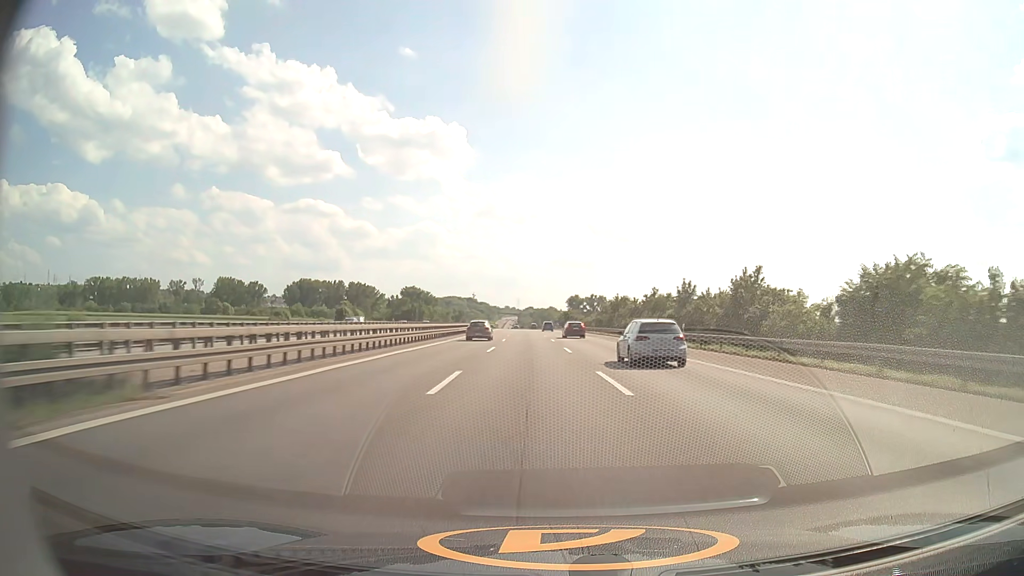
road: motorway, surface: asphalt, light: Day
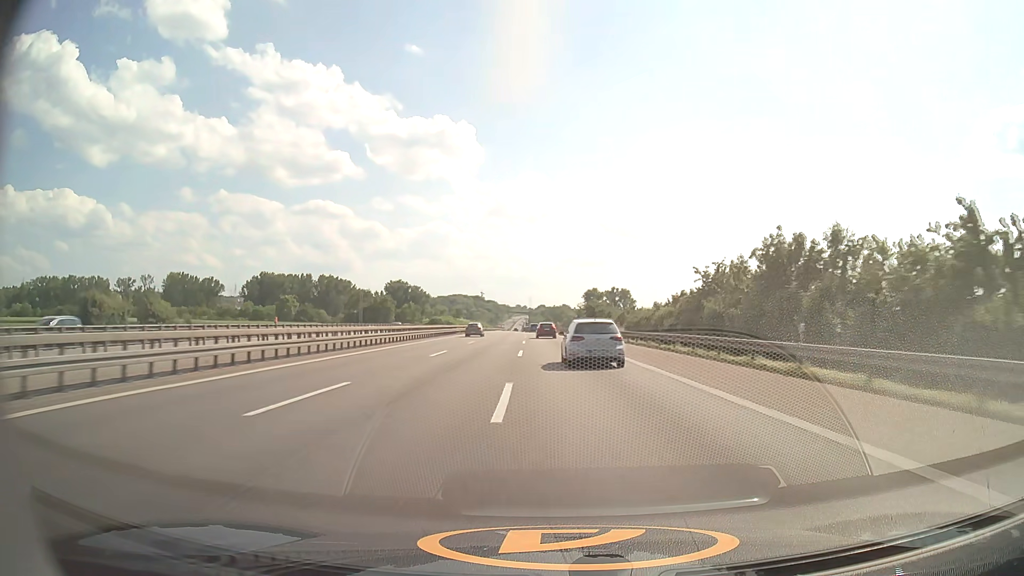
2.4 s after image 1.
(-0.4, +75.1) m; -1°
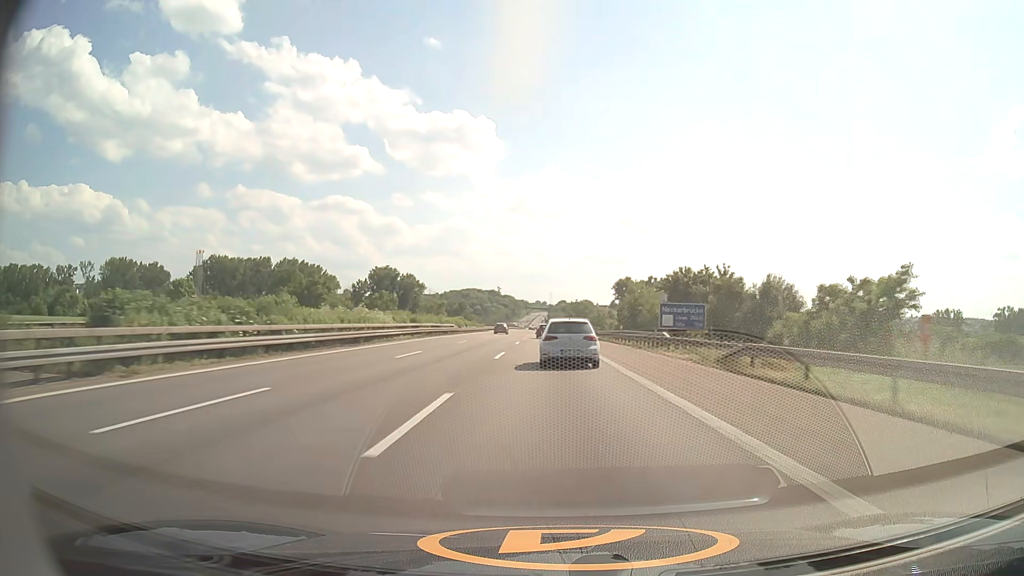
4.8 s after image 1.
(-1.2, +74.5) m; -2°
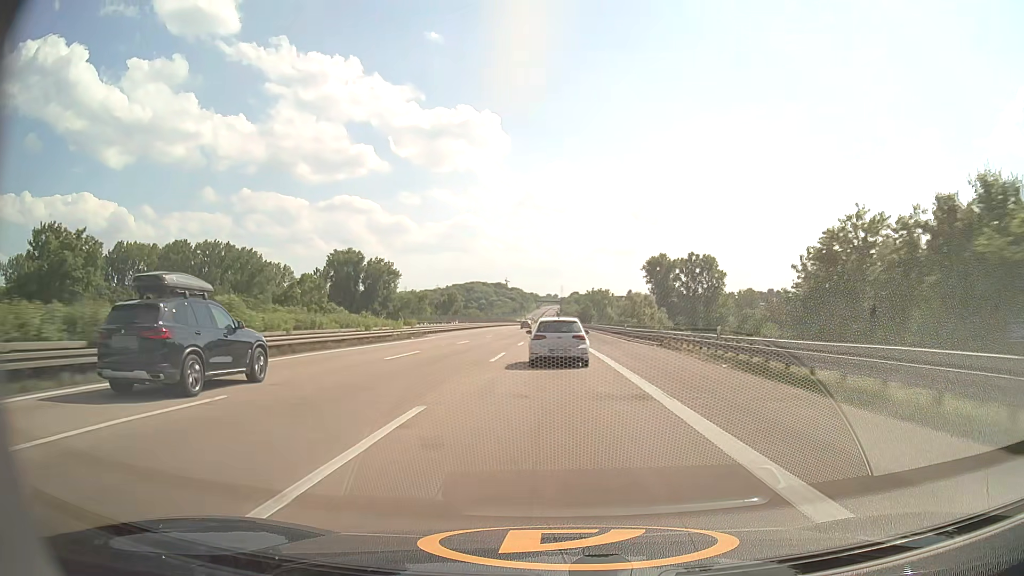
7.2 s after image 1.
(-0.7, +73.7) m; -1°
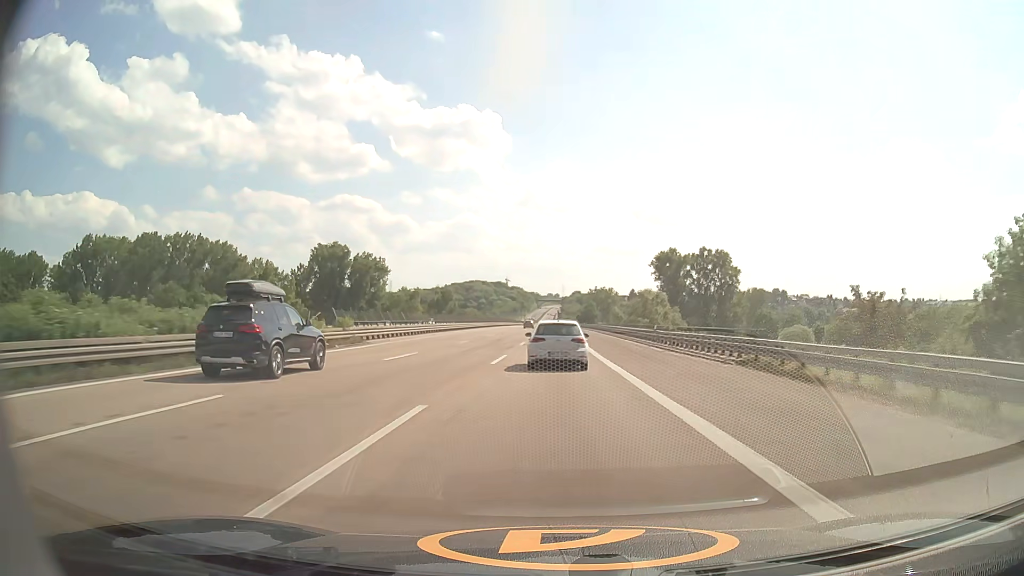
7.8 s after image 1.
(0.0, +18.3) m; 0°
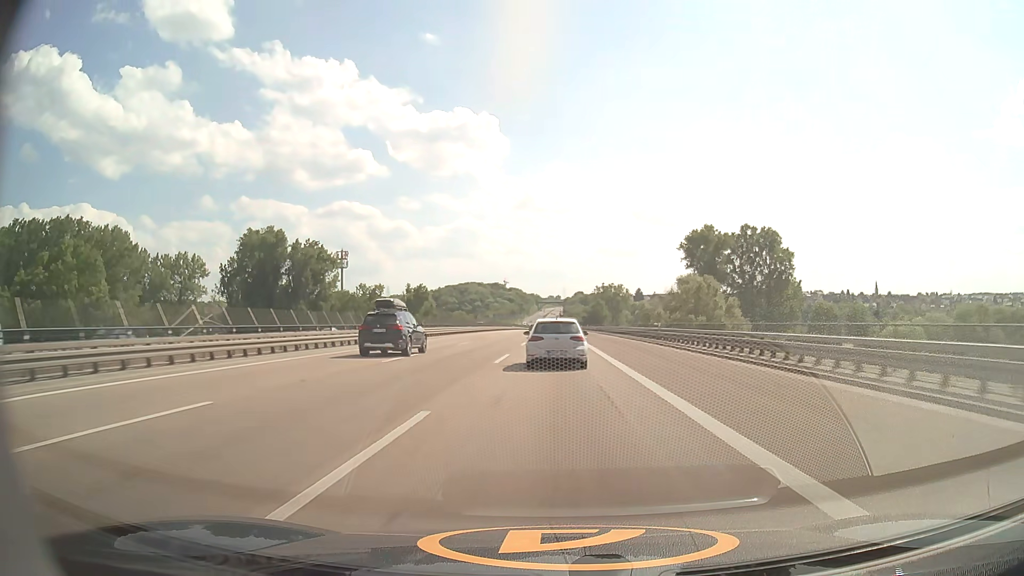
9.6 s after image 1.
(0.0, +54.7) m; 0°
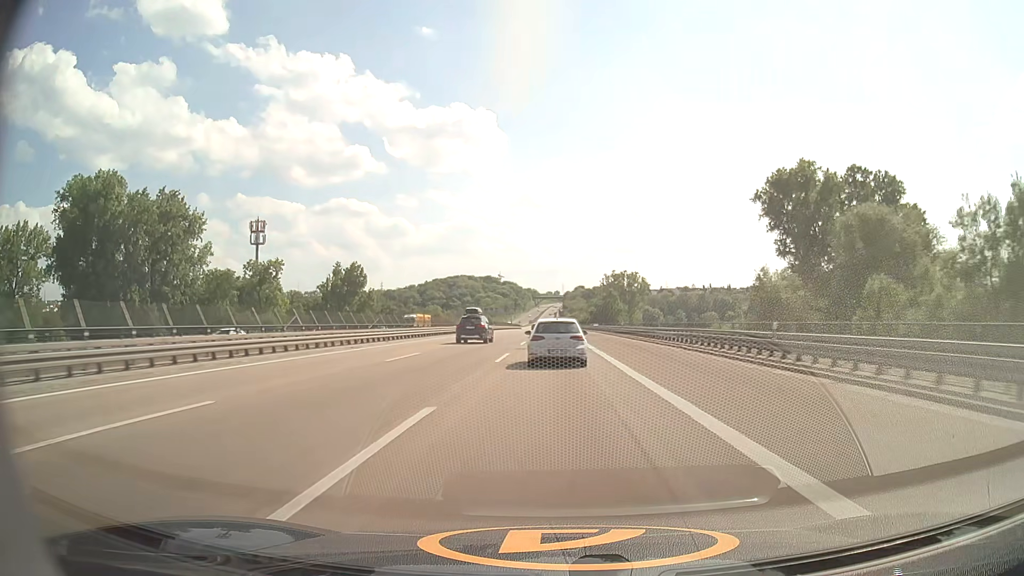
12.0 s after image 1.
(+0.1, +71.4) m; 0°
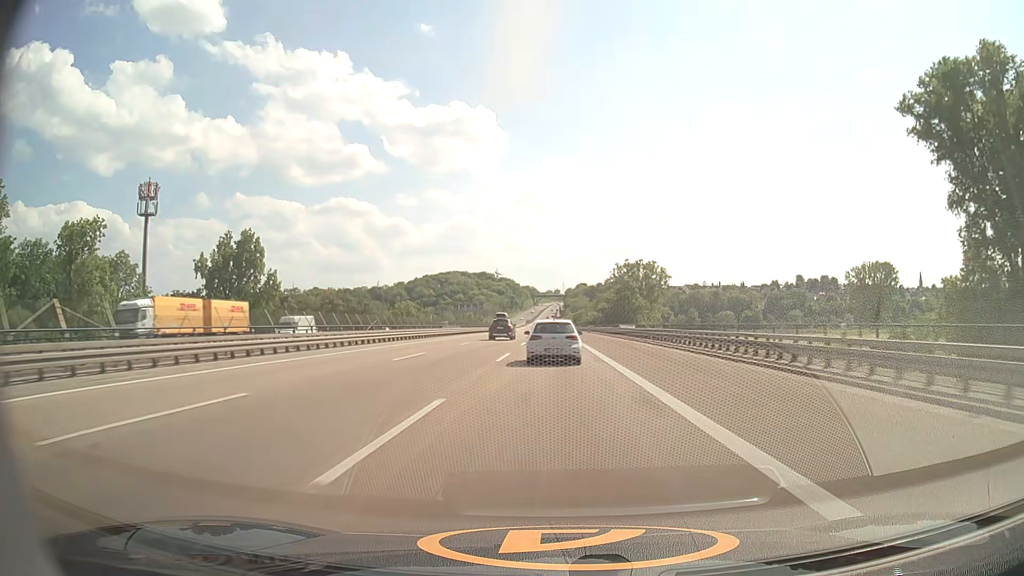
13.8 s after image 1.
(+0.1, +53.0) m; 0°
(0, +10) (0, +20) (0, +30) (0, +40) (0, +50) (0, +60) (0, +70) (0, +80) (0, +90) (0, +100) m
